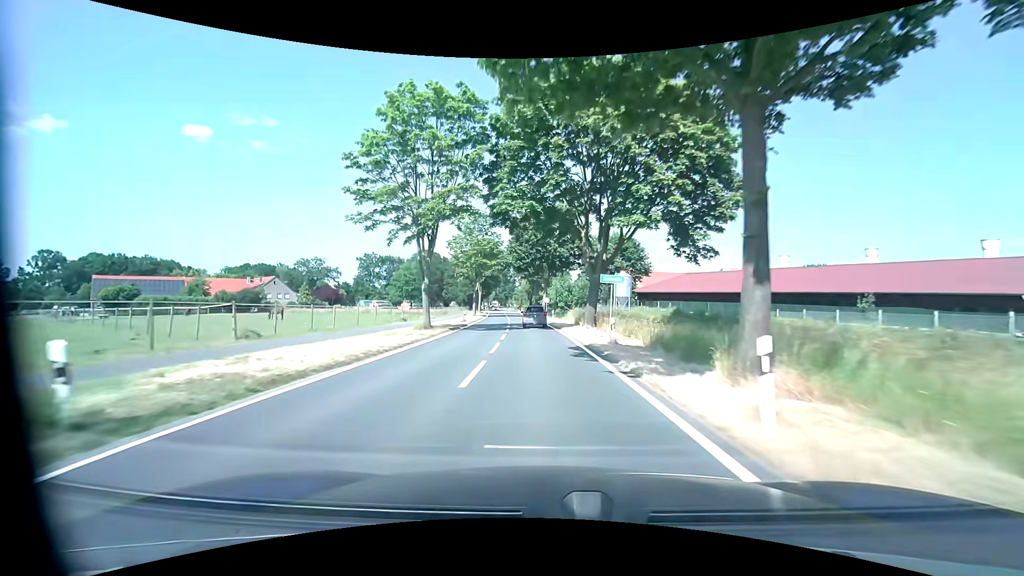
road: tertiary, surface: asphalt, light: Day
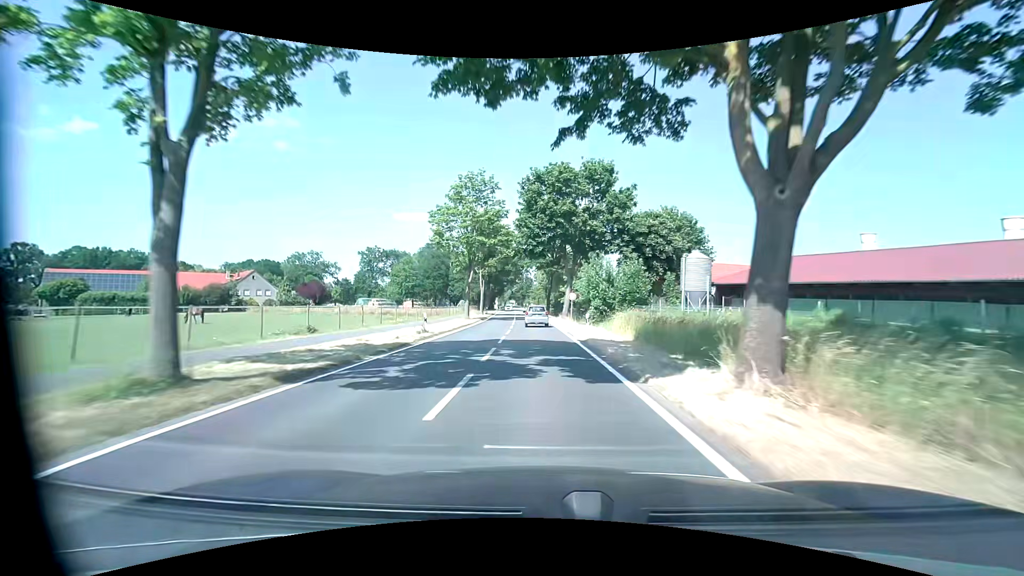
(-0.4, +20.8) m; -2°
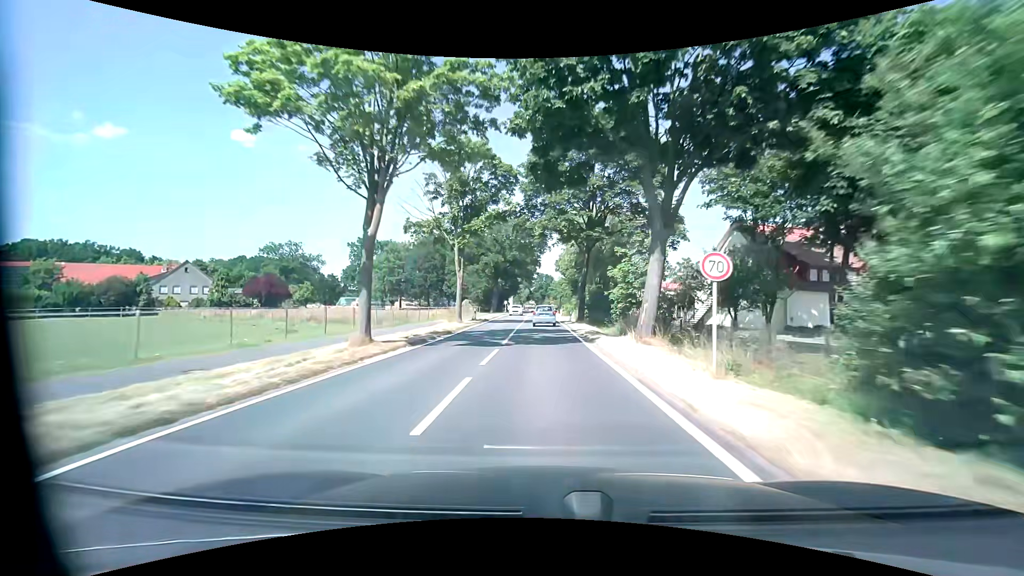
(-0.8, +31.5) m; -2°
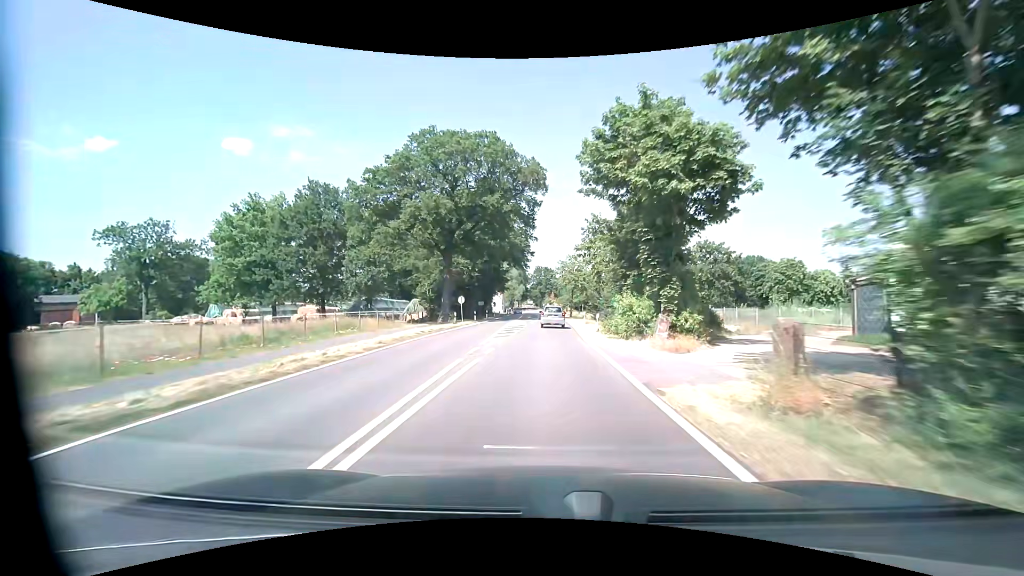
(-0.2, +52.8) m; 0°
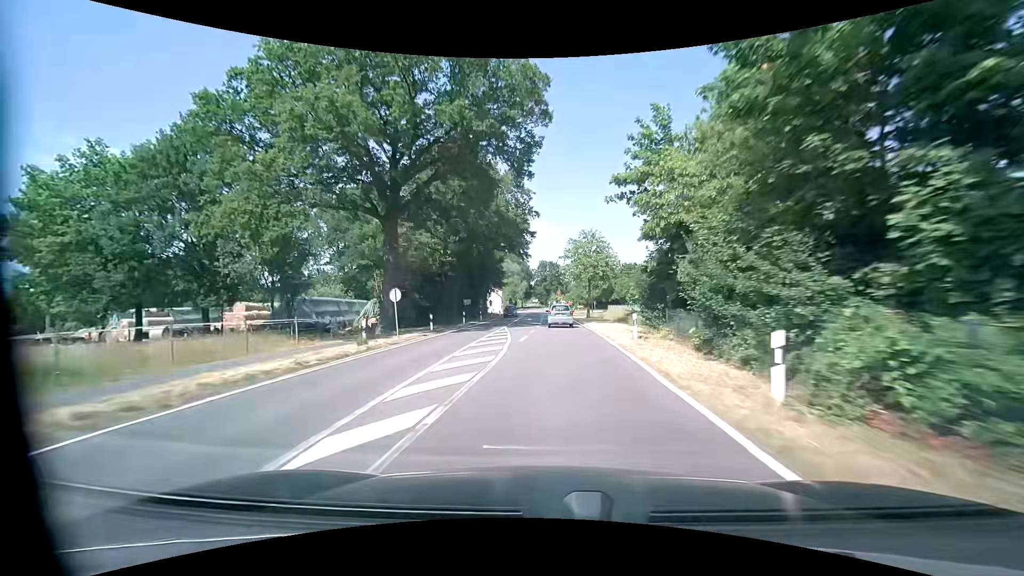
(0.0, +21.0) m; 0°
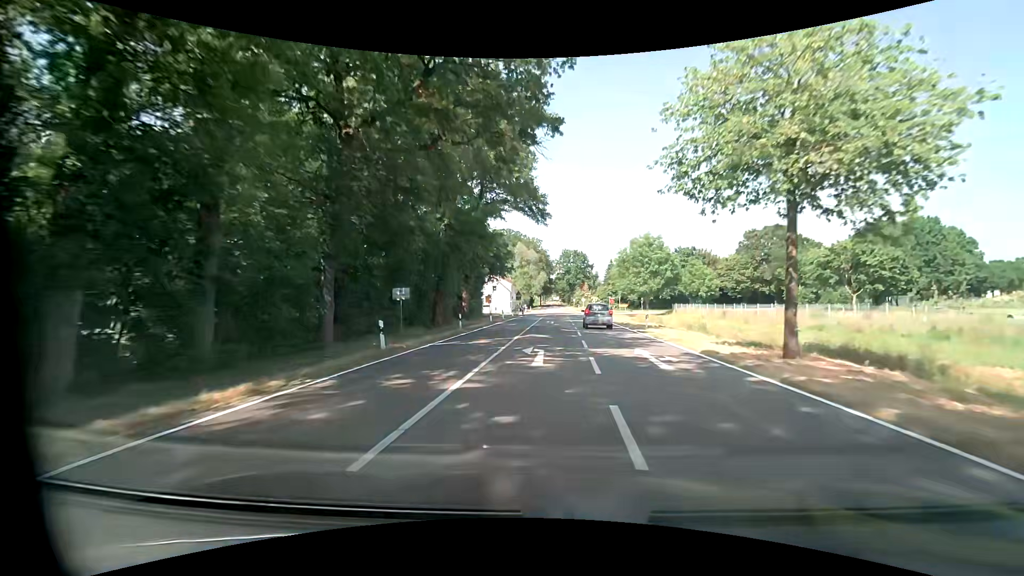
(-1.1, +38.1) m; -3°
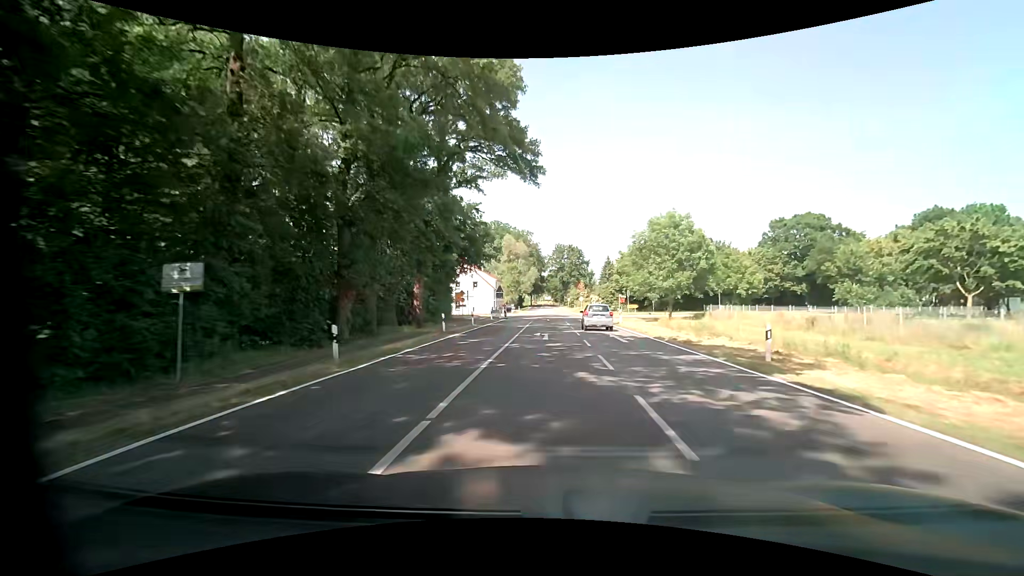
(+0.2, +16.9) m; +1°
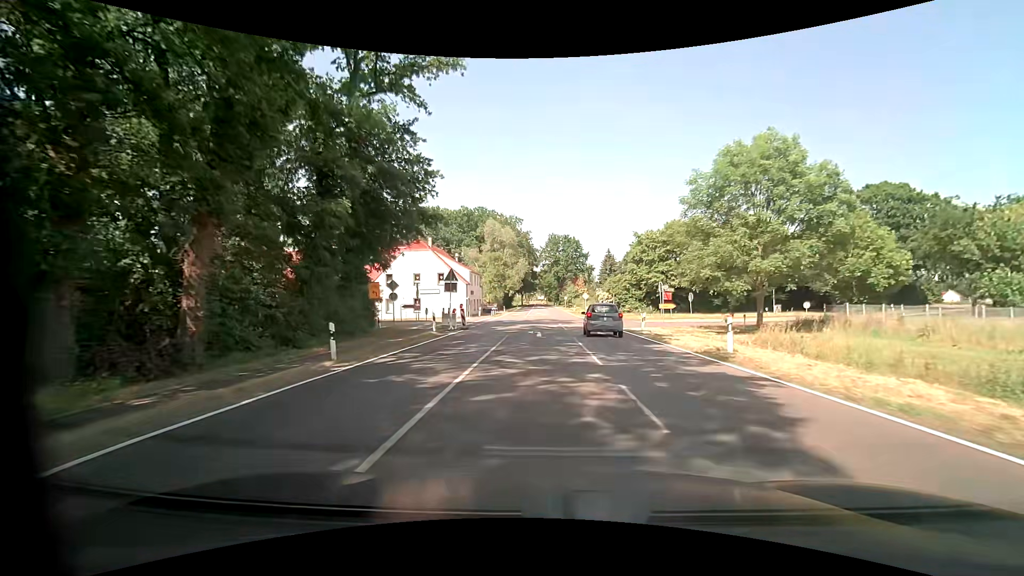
(+0.3, +22.9) m; +1°
(0, +10) (0, +20) (0, +30) (-1, +40) (-6, +48) (-16, +50) (-25, +48) (-34, +44) (-43, +38) (-51, +32) m
